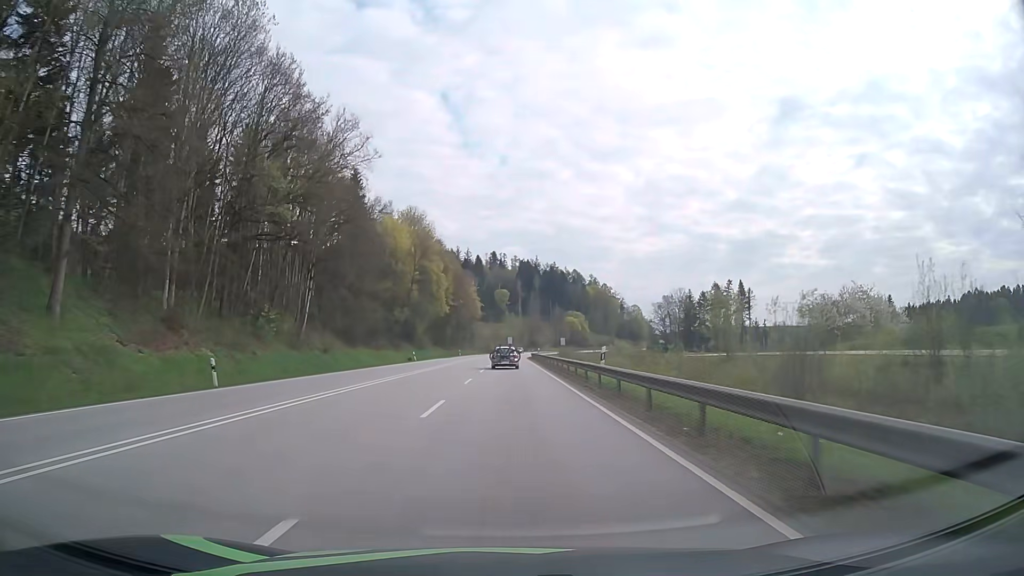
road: primary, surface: asphalt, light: Day
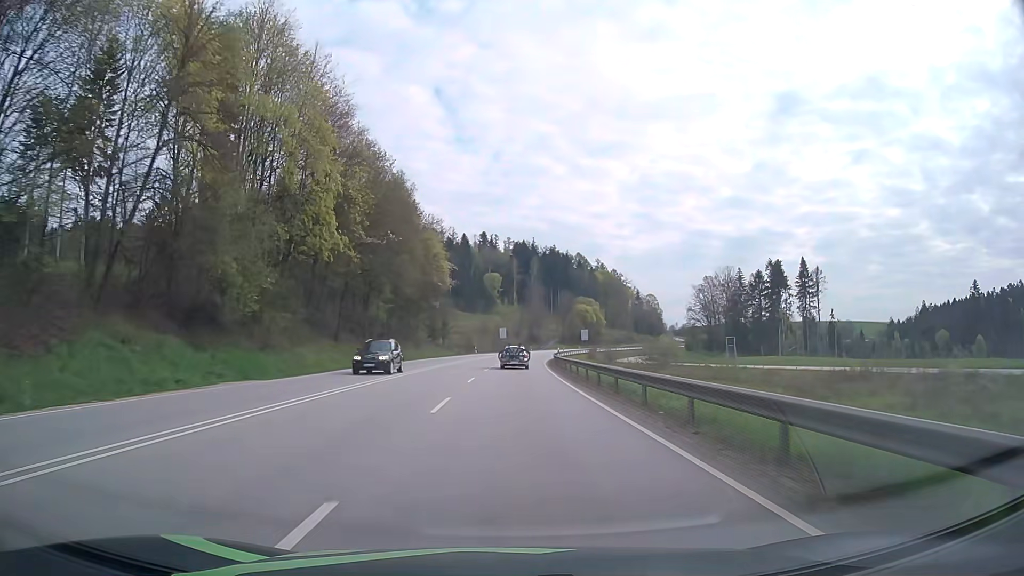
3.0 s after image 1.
(0.0, +71.3) m; +1°
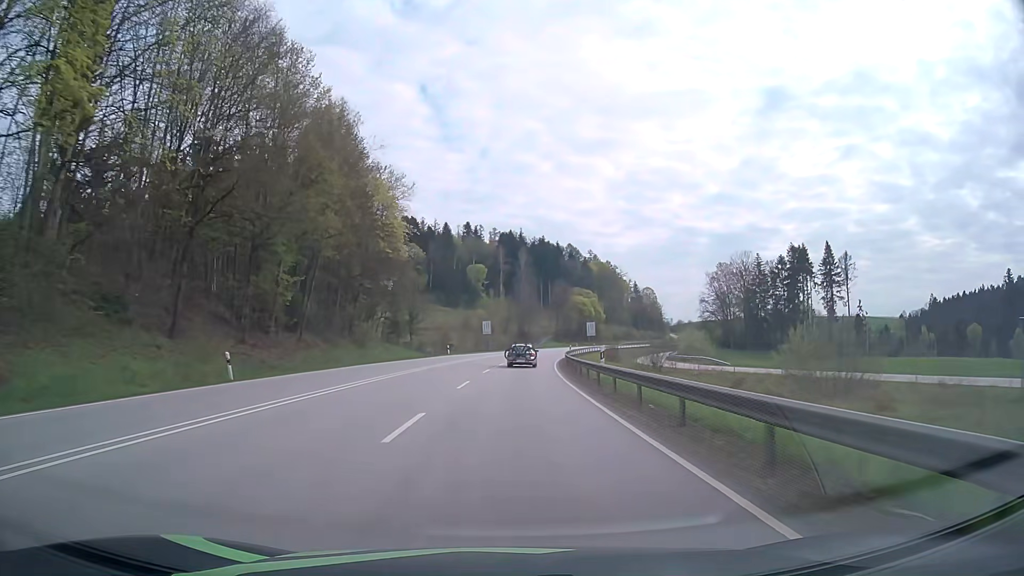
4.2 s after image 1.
(+0.2, +28.3) m; +1°
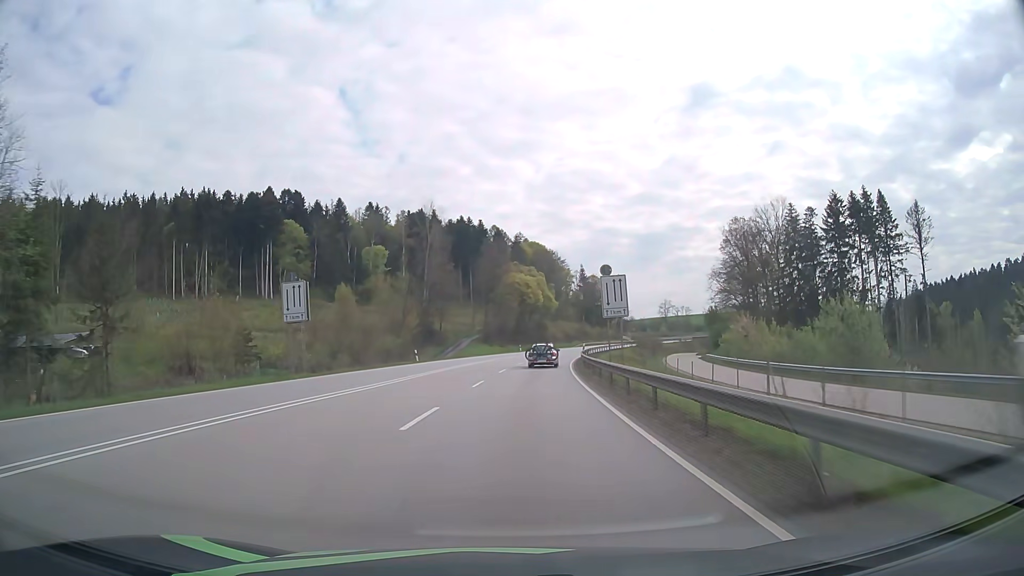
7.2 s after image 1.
(+3.4, +69.8) m; +6°
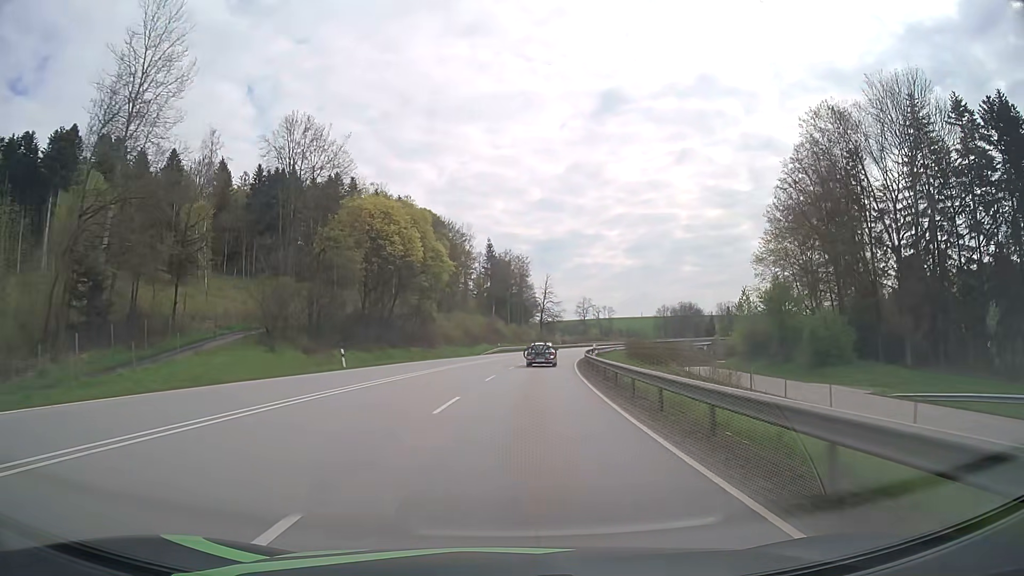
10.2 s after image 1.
(+5.2, +68.7) m; +9°
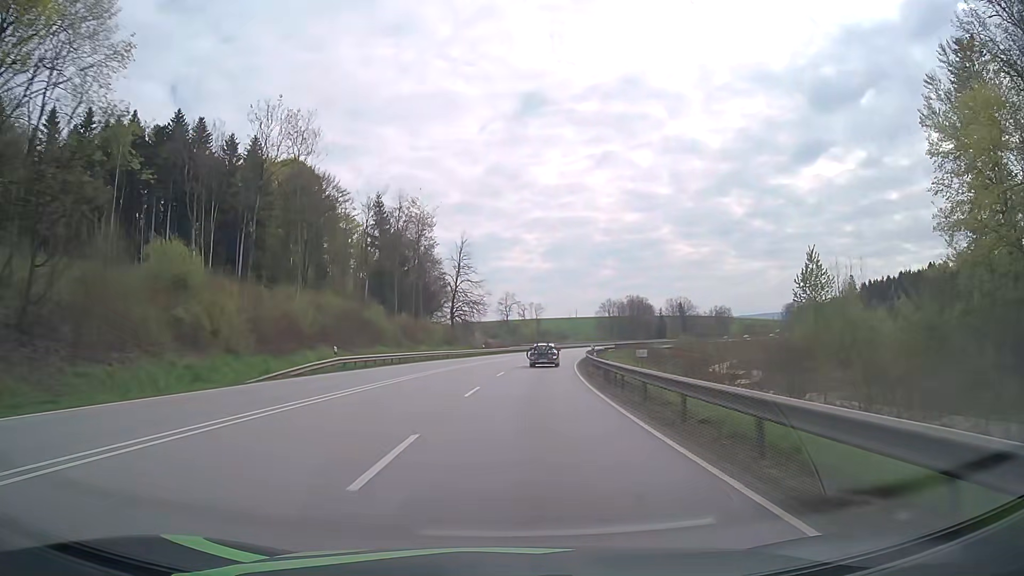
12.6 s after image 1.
(+3.4, +54.3) m; +7°
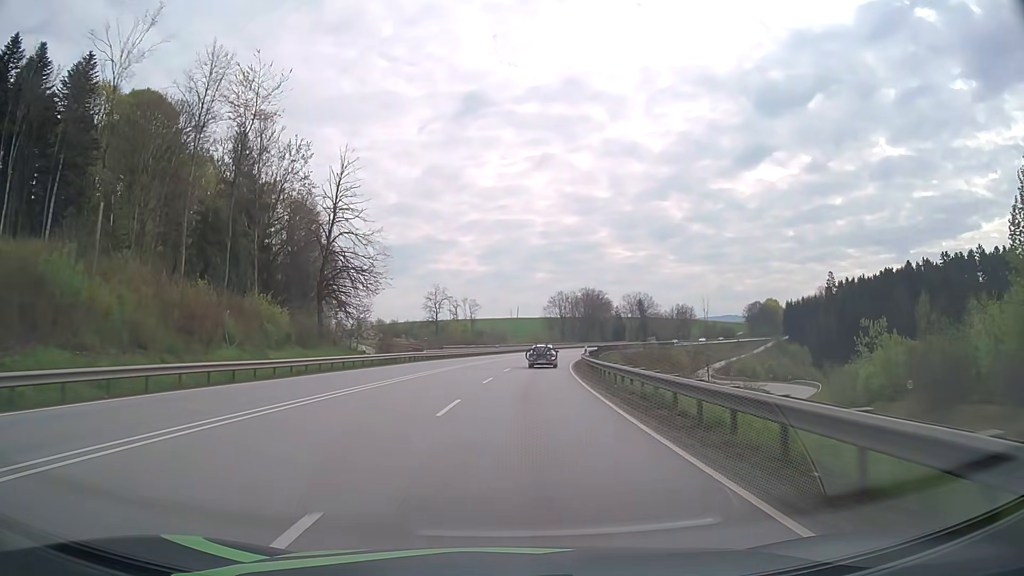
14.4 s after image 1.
(+2.0, +40.5) m; +6°
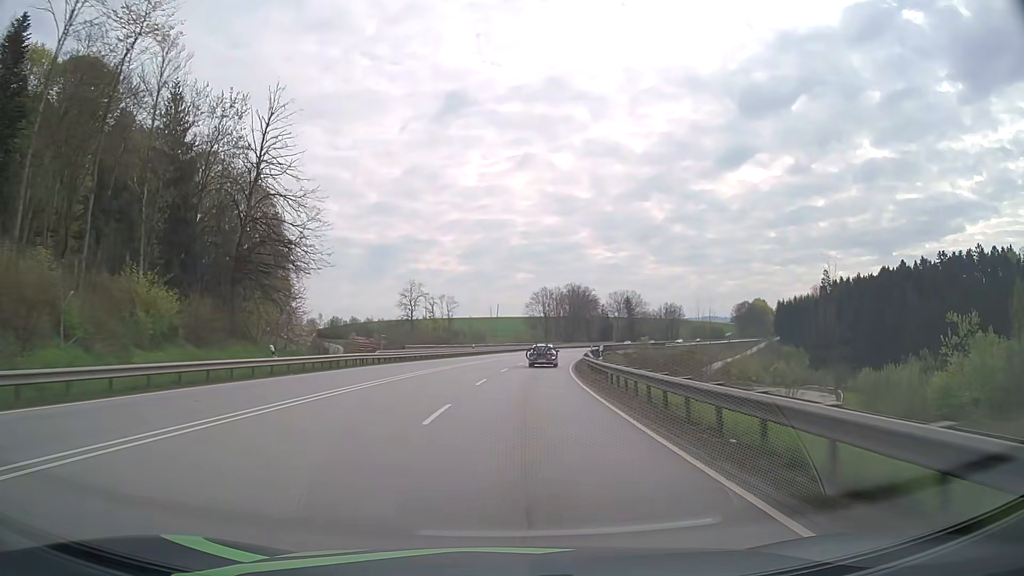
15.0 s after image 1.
(+0.2, +13.5) m; +2°
(0, +10) (0, +20) (+1, +30) (+2, +40) (+3, +50) (+4, +60) (+6, +70) (+7, +80) (+9, +89) (+11, +99) m
